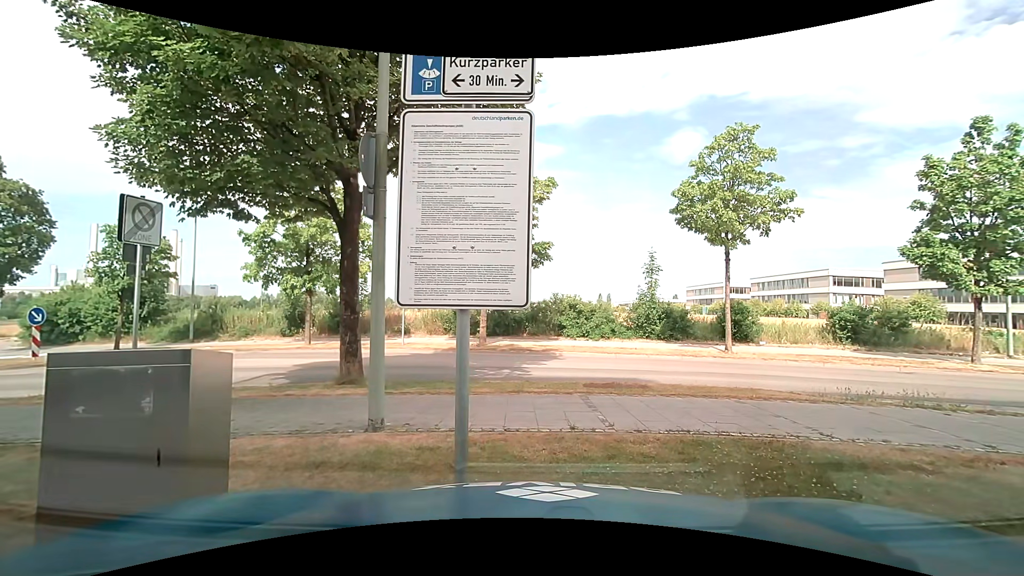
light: Day
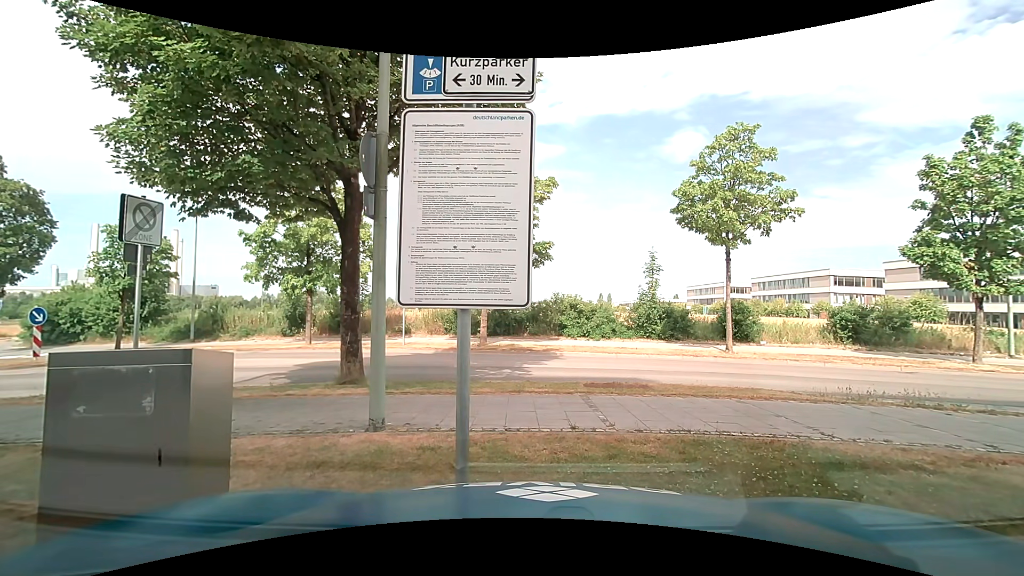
(0.0, 0.0) m; 0°
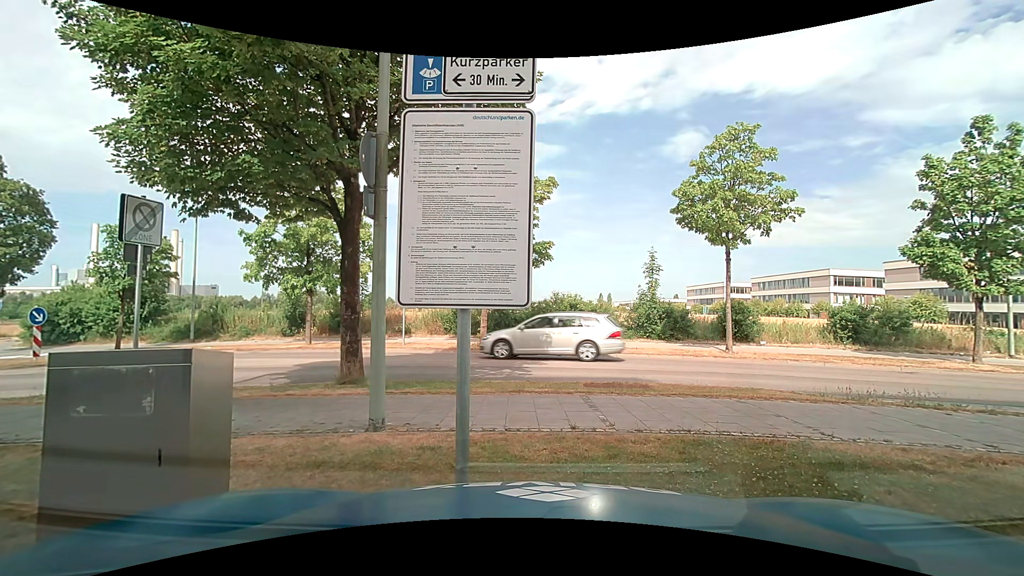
(0.0, 0.0) m; 0°
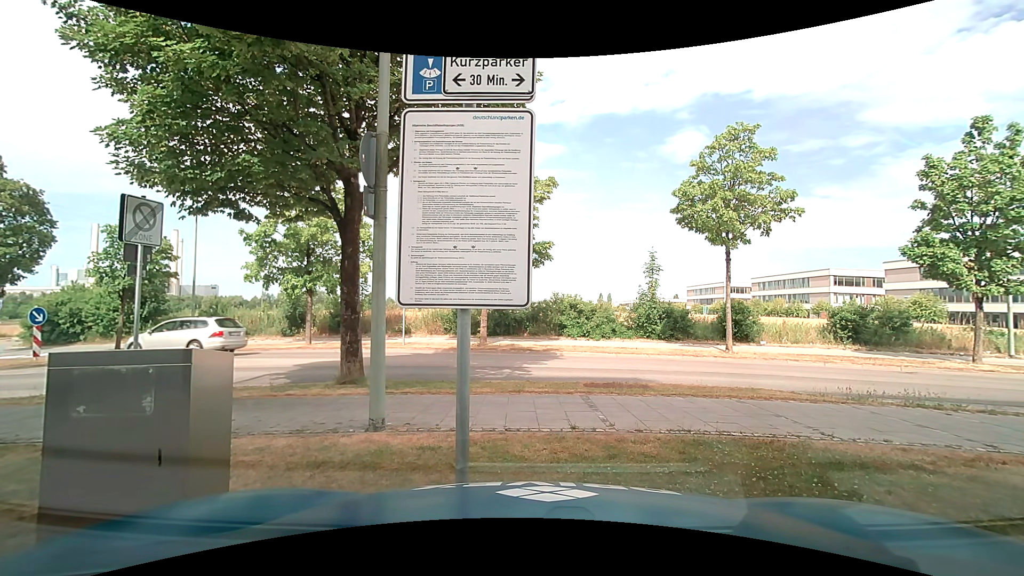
(0.0, 0.0) m; 0°
